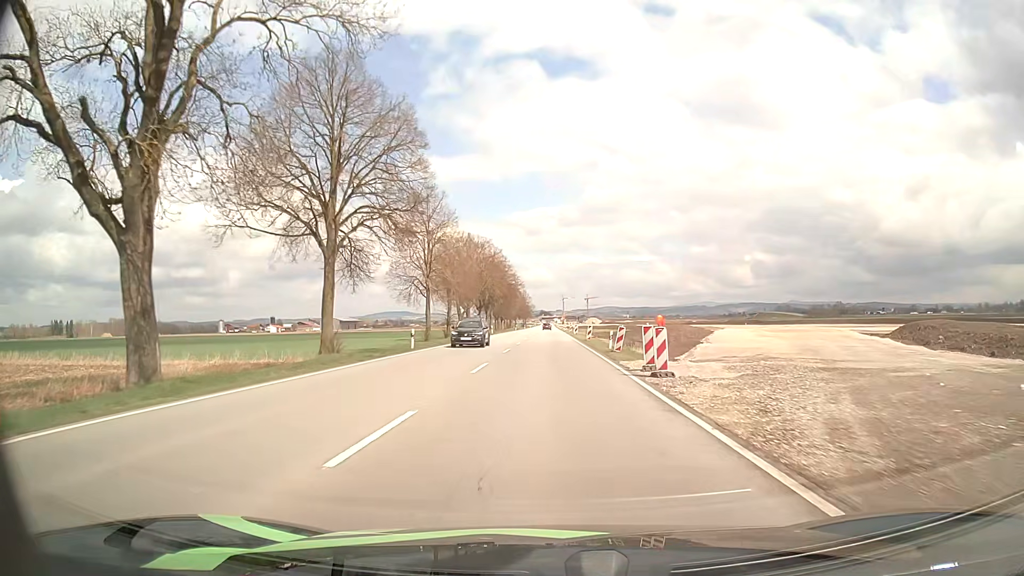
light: Day
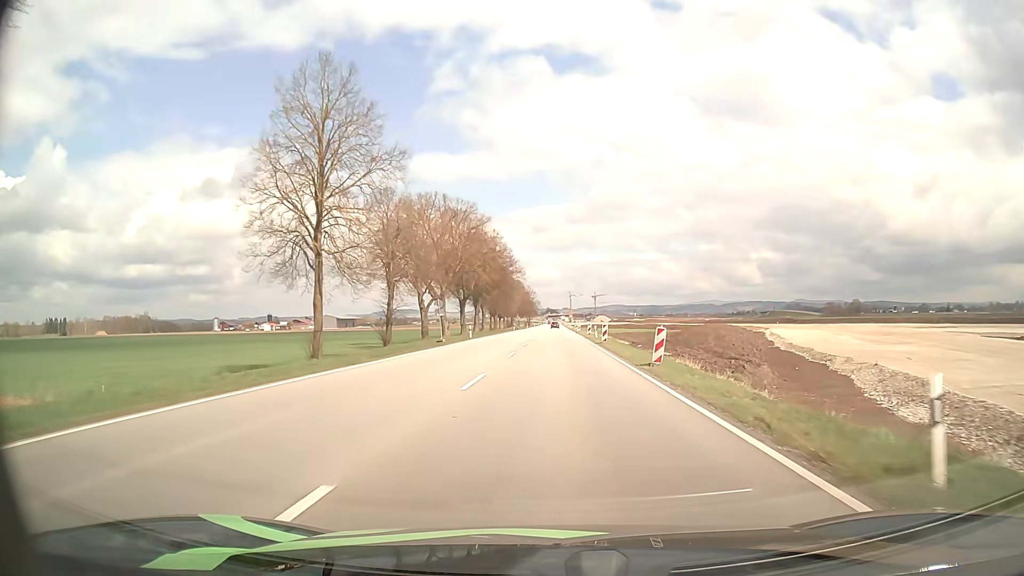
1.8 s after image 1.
(-0.3, +28.7) m; -1°
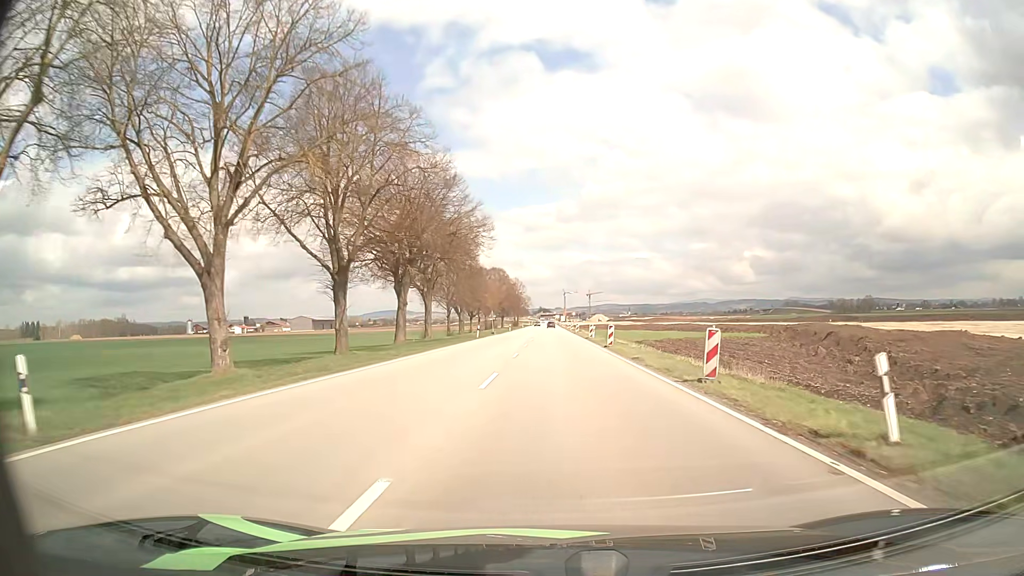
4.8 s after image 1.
(+0.2, +47.6) m; +1°
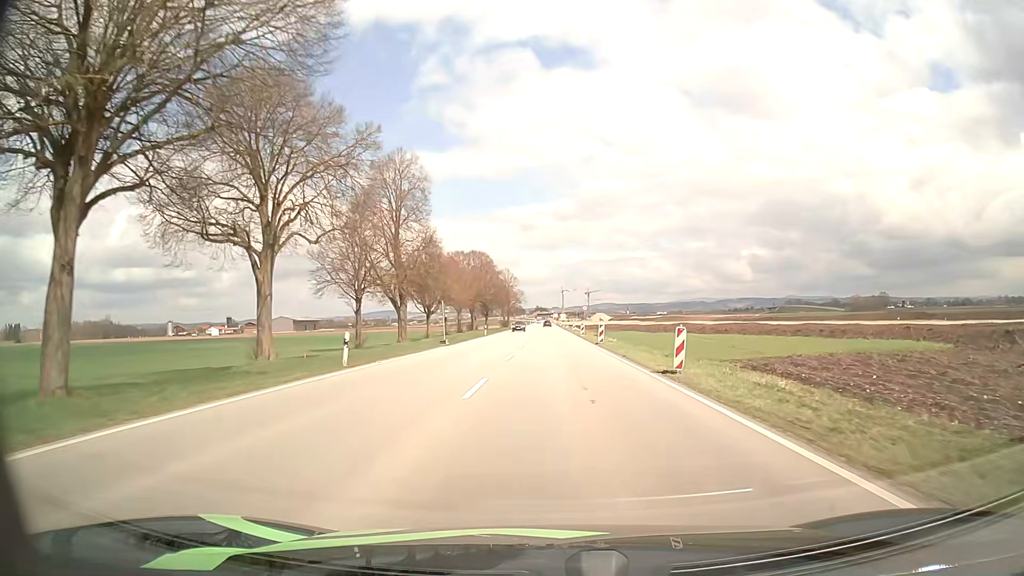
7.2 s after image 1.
(+0.1, +37.9) m; 0°
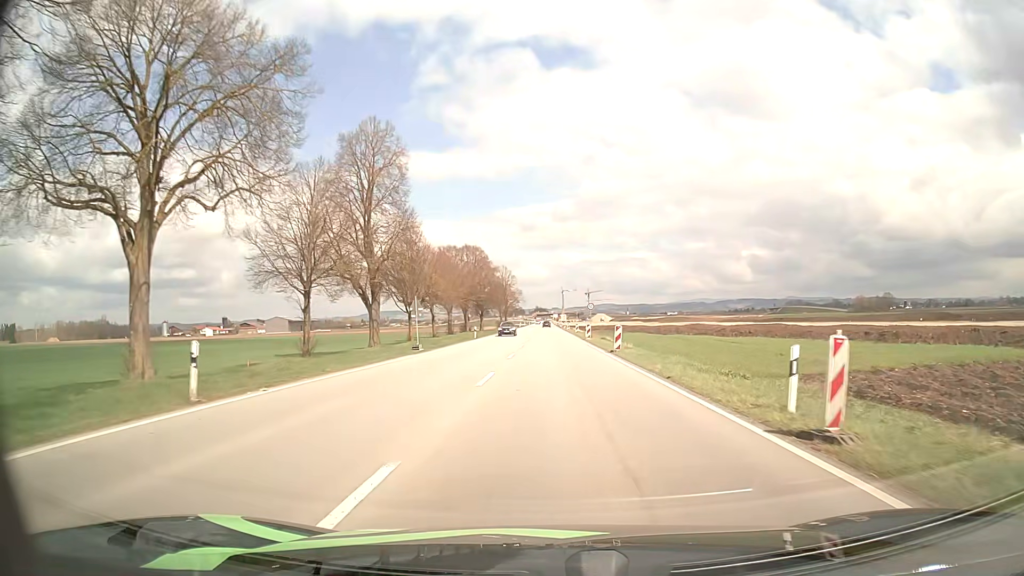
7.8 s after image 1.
(+0.1, +9.5) m; +1°
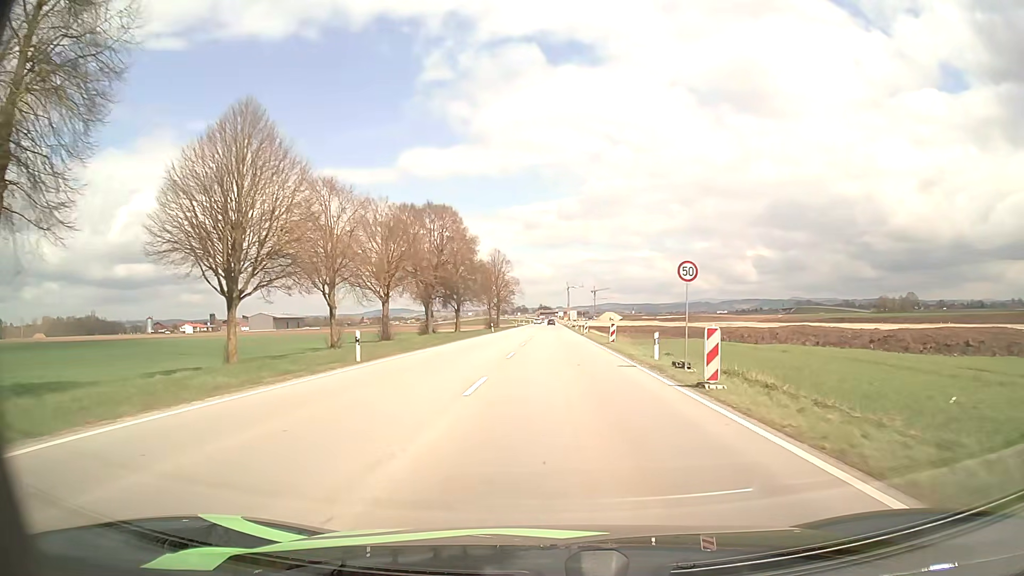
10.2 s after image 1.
(-0.2, +38.2) m; -1°
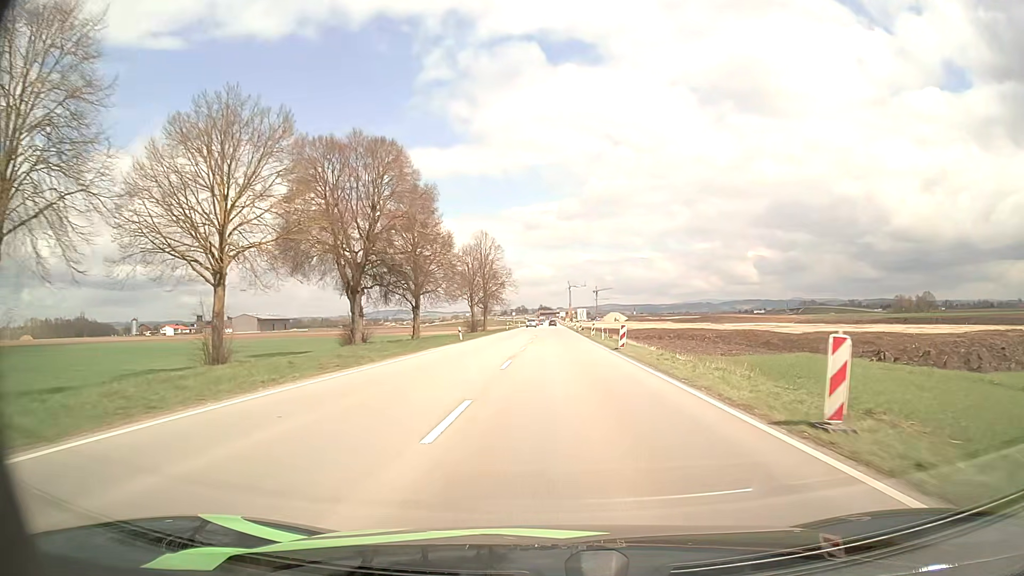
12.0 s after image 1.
(0.0, +28.5) m; 0°
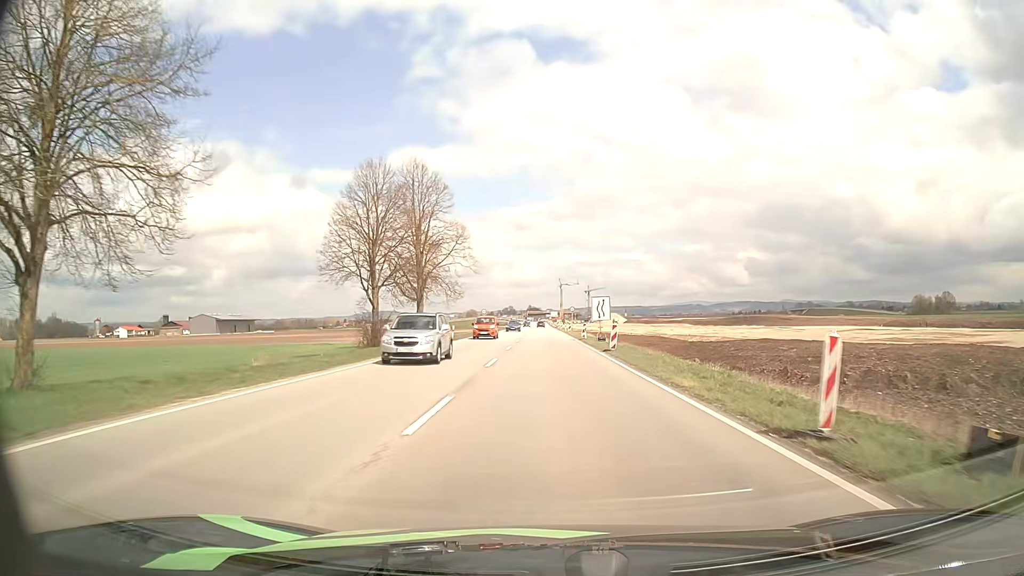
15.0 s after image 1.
(+0.4, +47.3) m; +1°
(0, +10) (0, +20) (0, +30) (0, +40) (0, +50) (-1, +60) (-1, +70) (-1, +80) (-1, +90) (-1, +100) m
